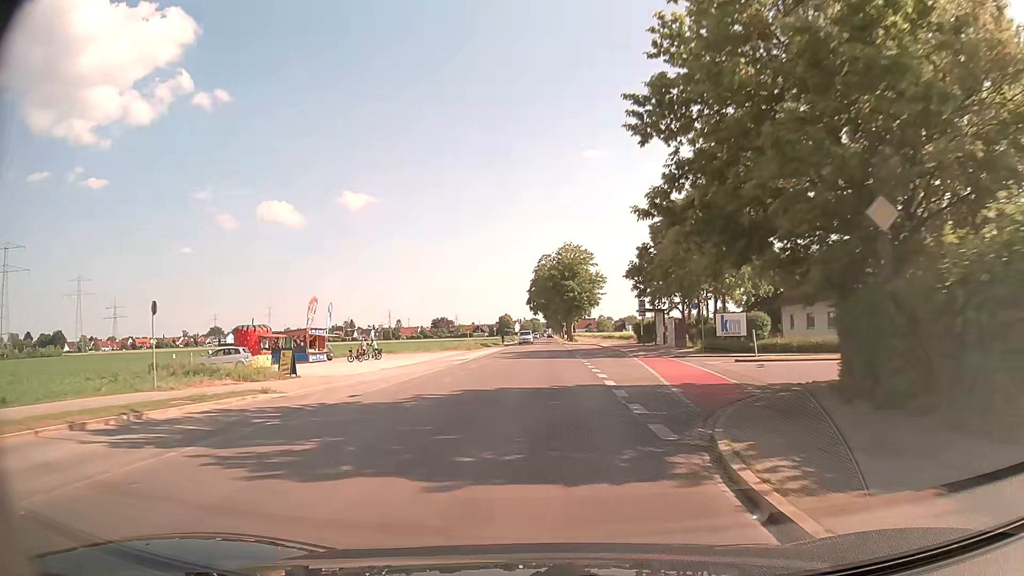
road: tertiary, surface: asphalt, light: Day
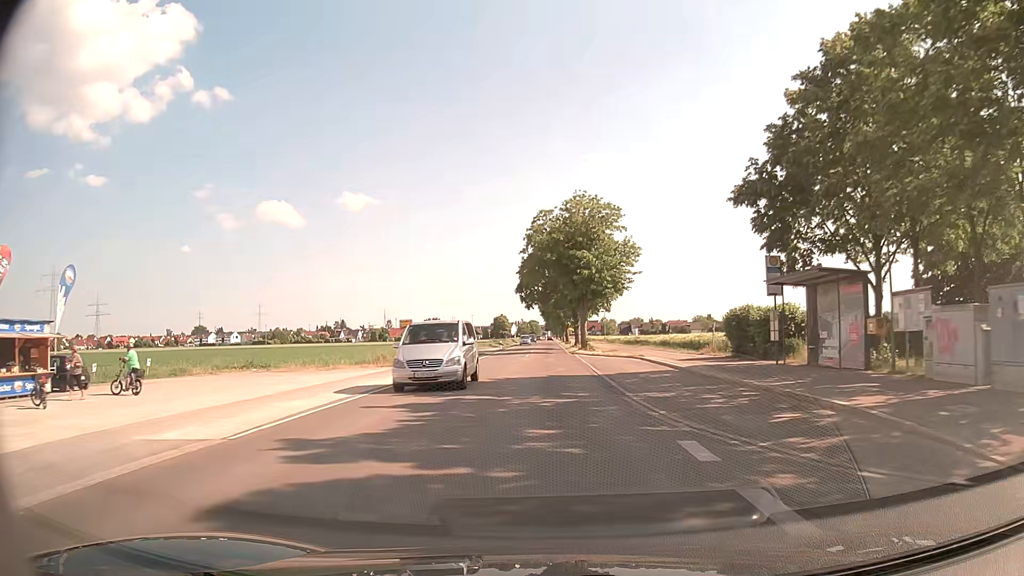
(-0.1, +34.0) m; 0°
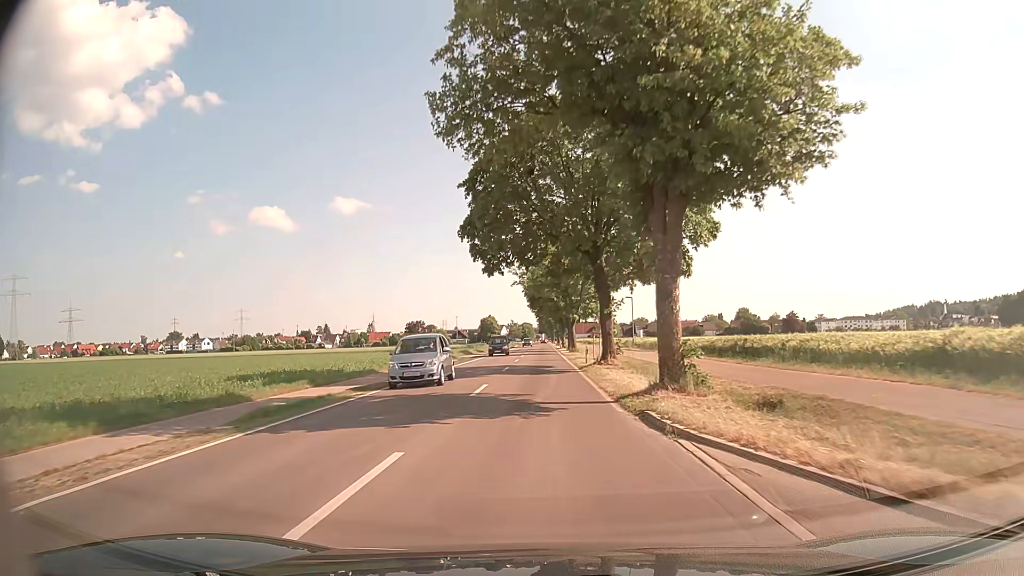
(+0.4, +42.1) m; +1°
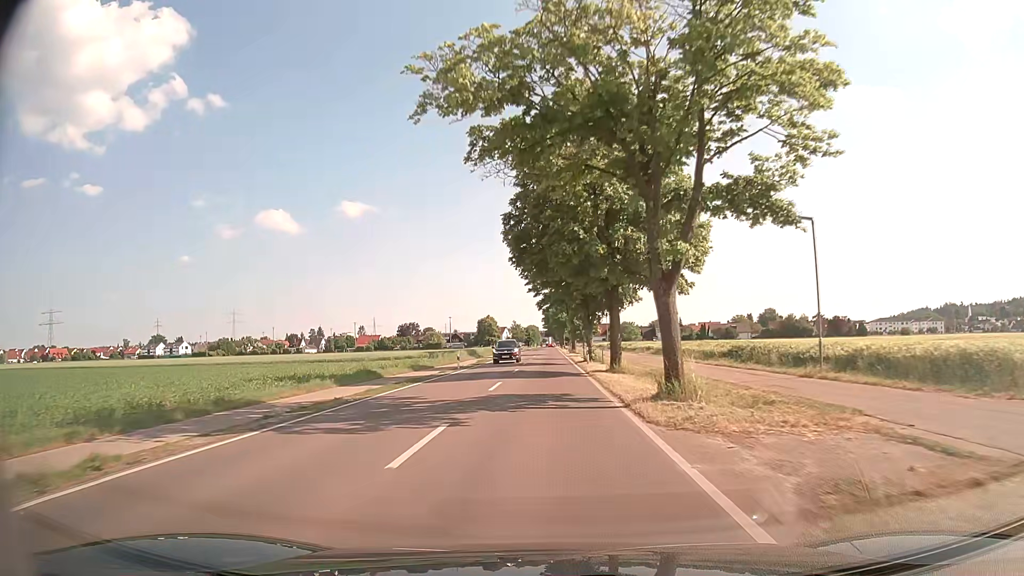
(-0.2, +45.3) m; -1°
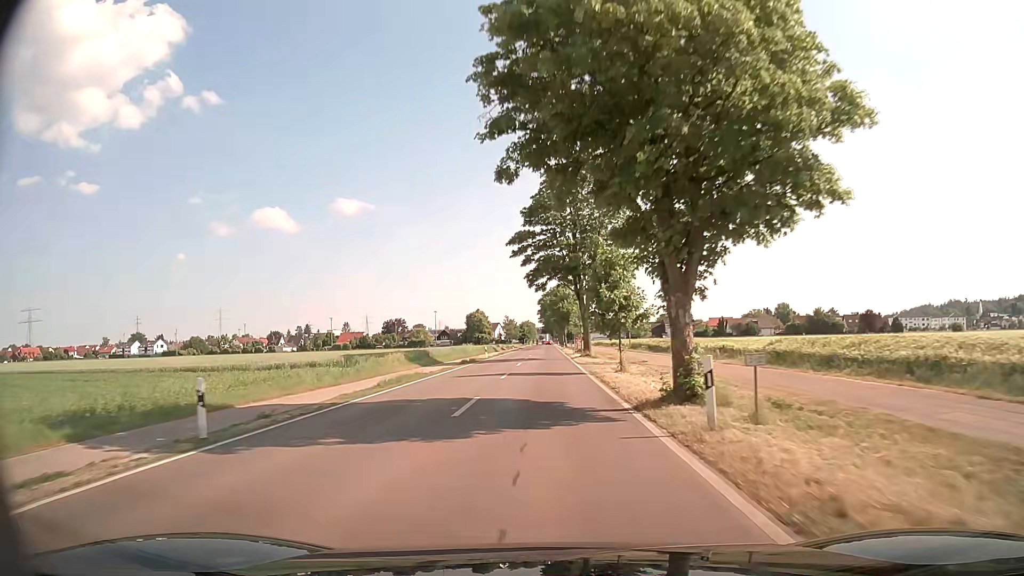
(0.0, +31.5) m; 0°
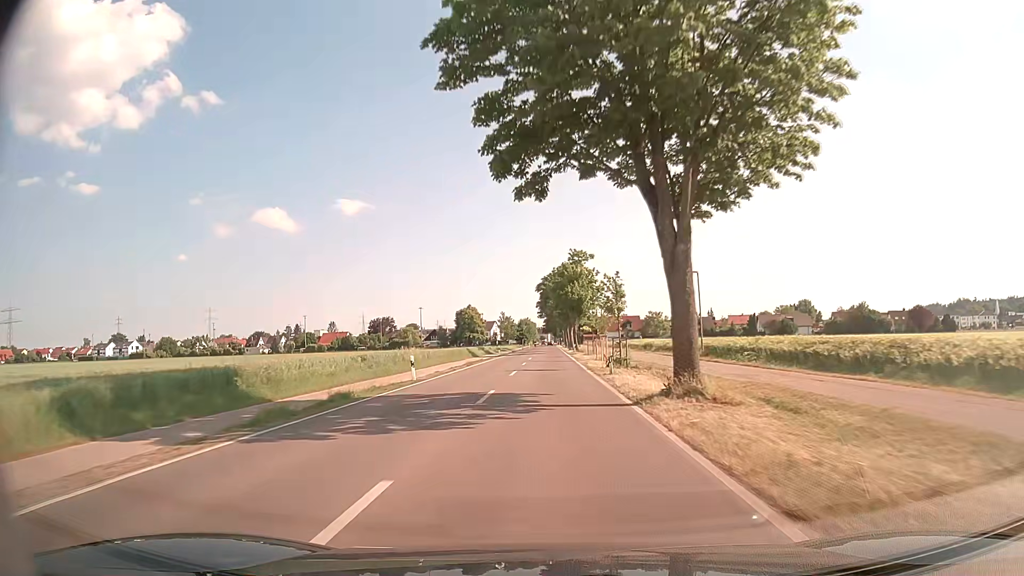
(0.0, +33.7) m; 0°
